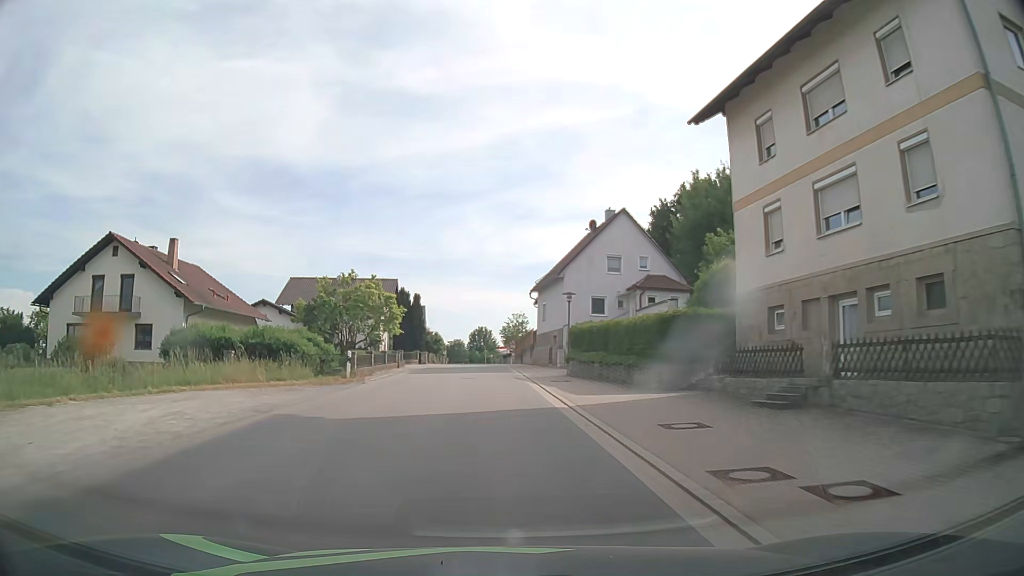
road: tertiary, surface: asphalt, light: Day
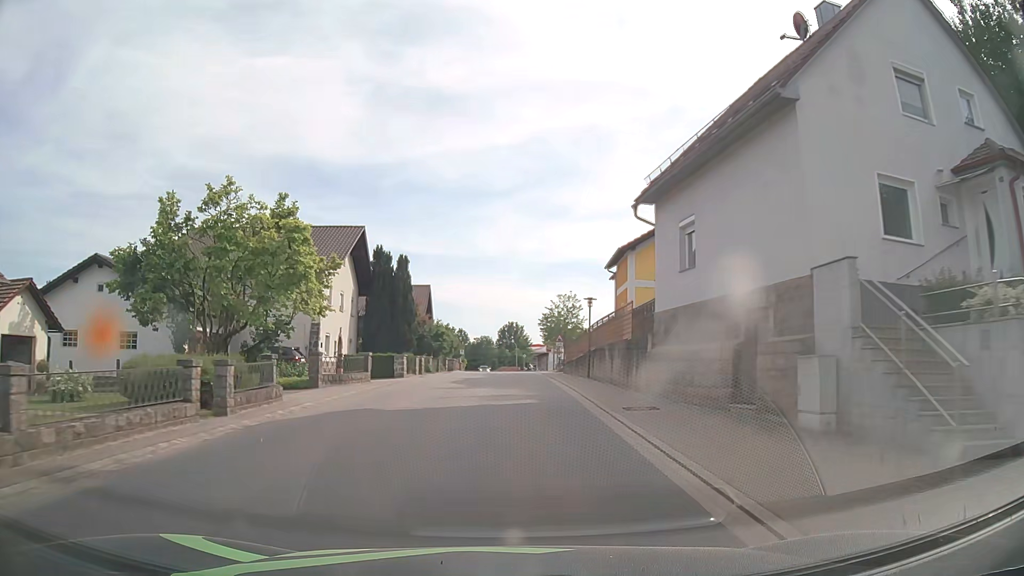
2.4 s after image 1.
(-0.9, +31.1) m; -3°
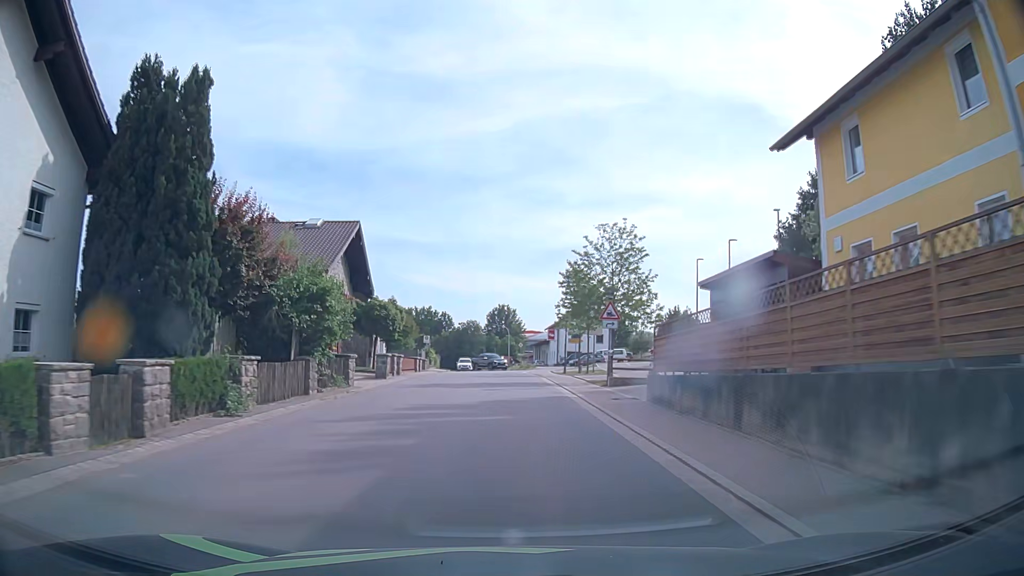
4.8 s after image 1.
(+0.2, +31.4) m; +1°
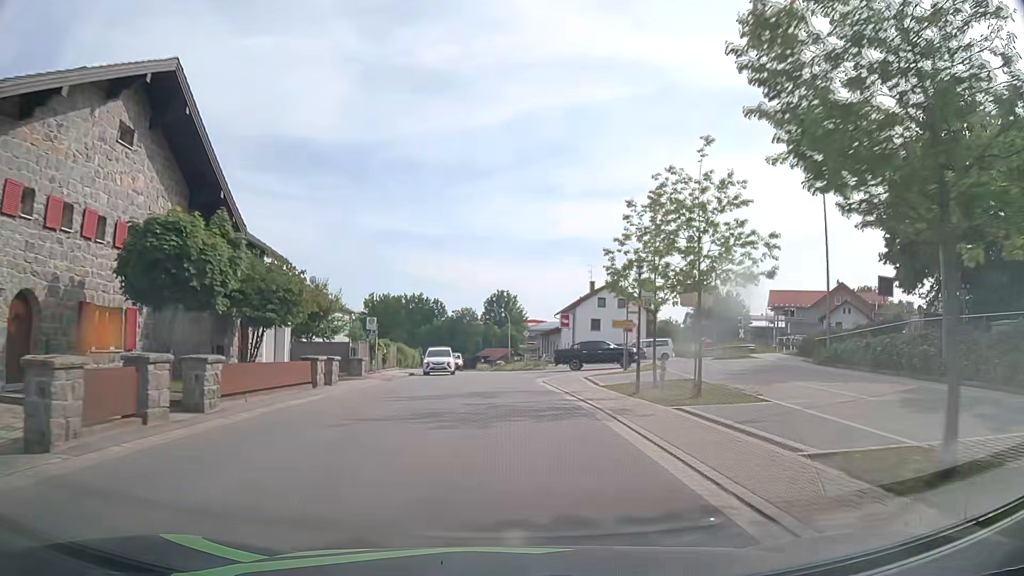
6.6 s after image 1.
(0.0, +23.8) m; 0°
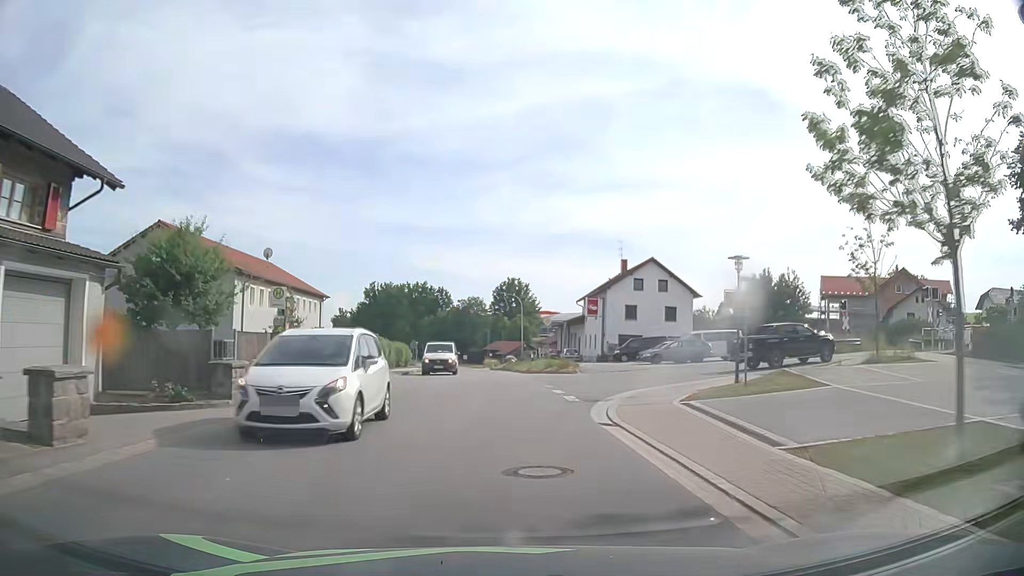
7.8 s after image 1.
(-0.1, +15.9) m; -1°
(0, +10) (0, +20) (0, +30) (-1, +40) (-1, +50) (-2, +60) (-2, +70) (-3, +80) (-4, +90) (-5, +100) m
